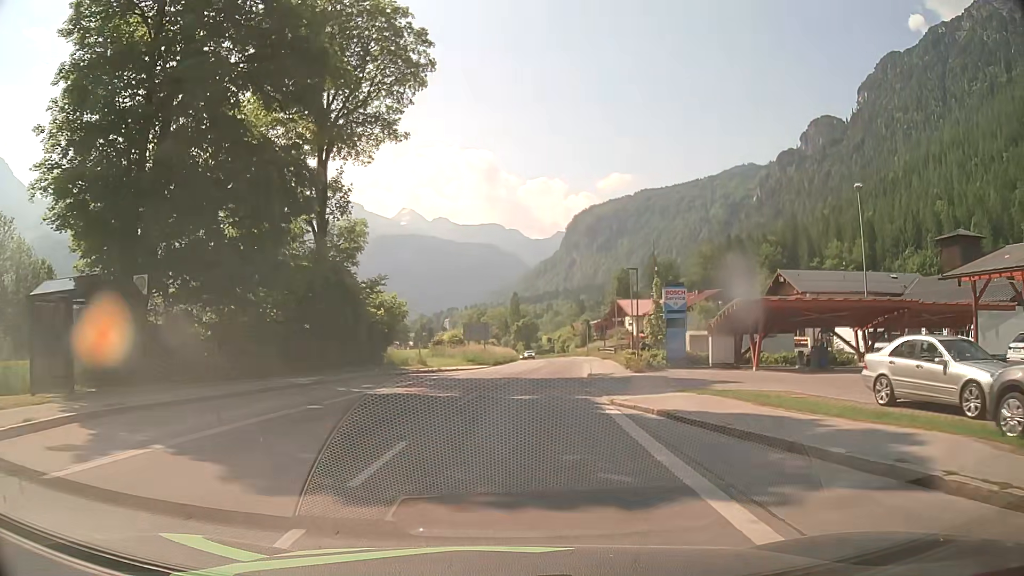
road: tertiary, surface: asphalt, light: Day
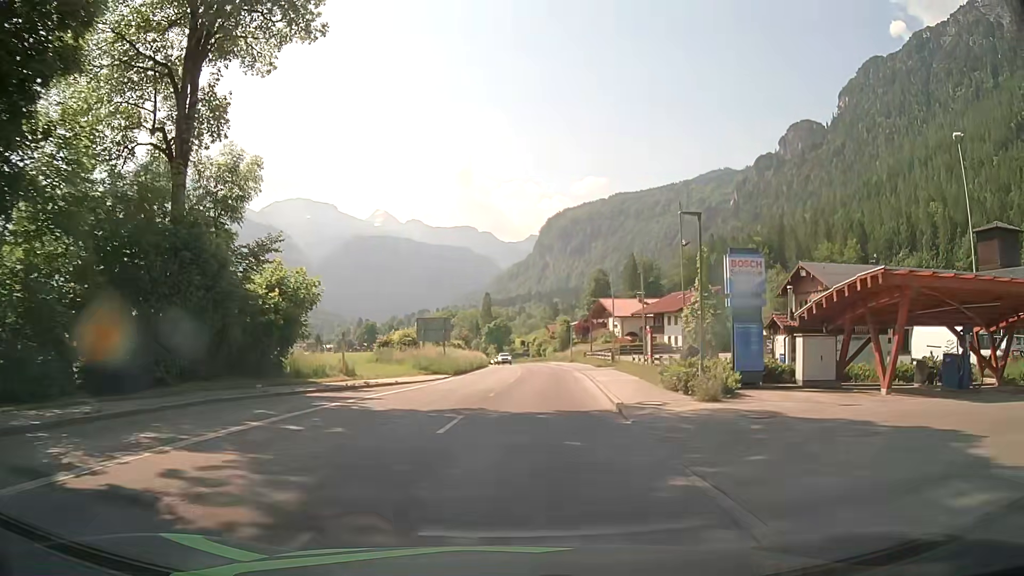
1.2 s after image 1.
(+0.3, +13.7) m; +2°
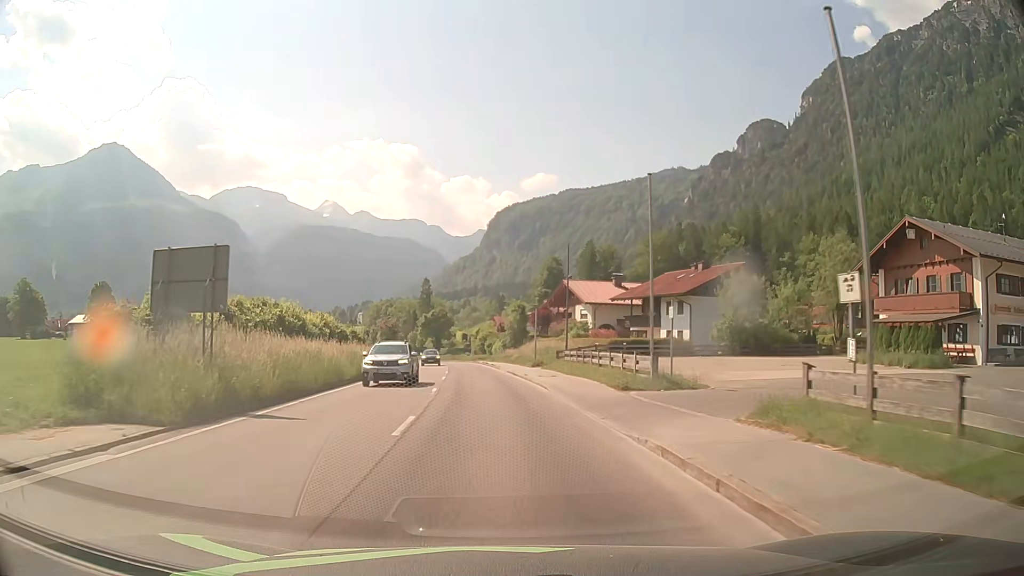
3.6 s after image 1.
(+1.5, +28.4) m; +5°
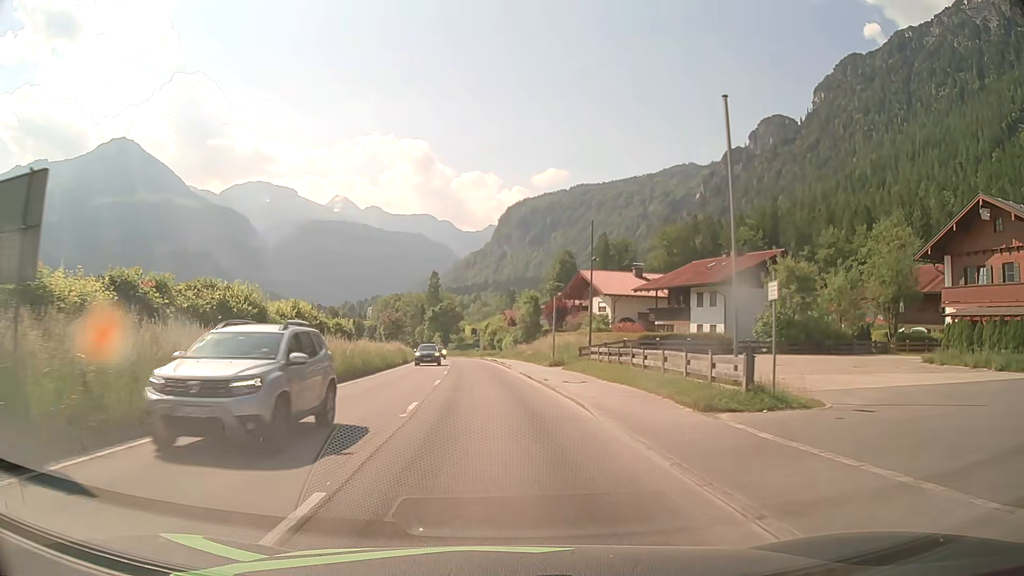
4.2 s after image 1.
(-0.1, +7.3) m; -1°
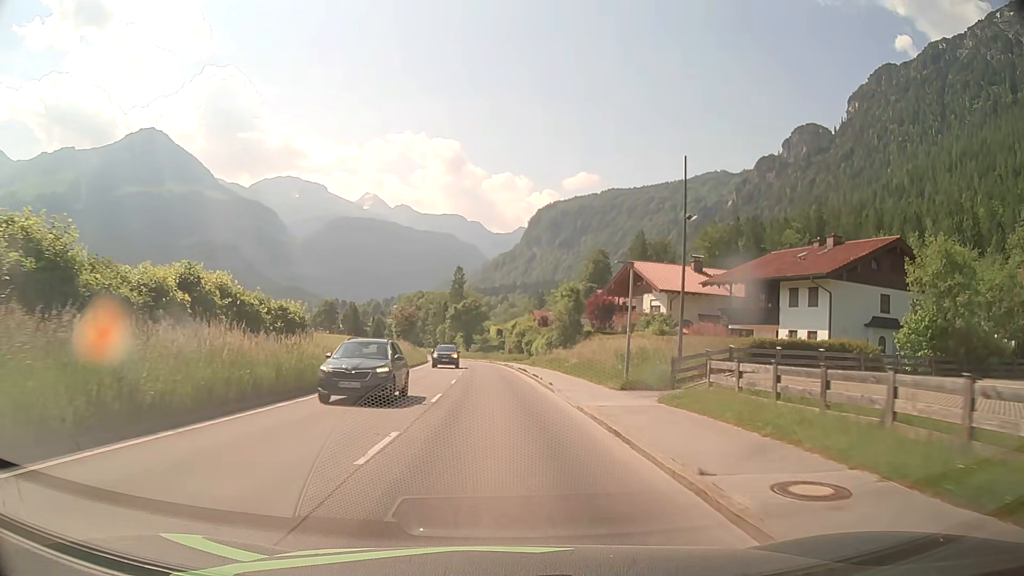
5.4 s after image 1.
(-0.3, +14.9) m; -2°
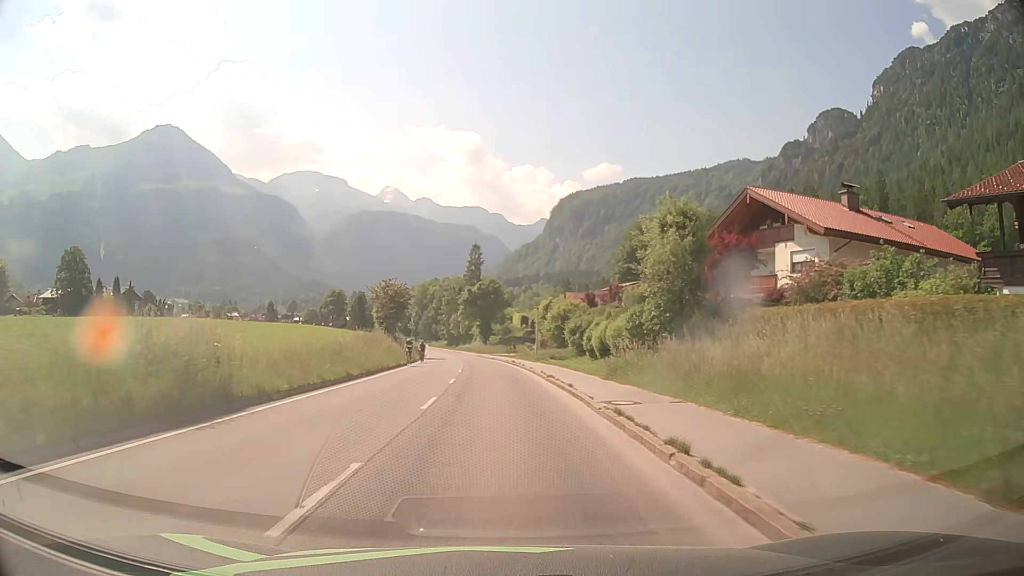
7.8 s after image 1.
(-0.5, +30.4) m; -2°
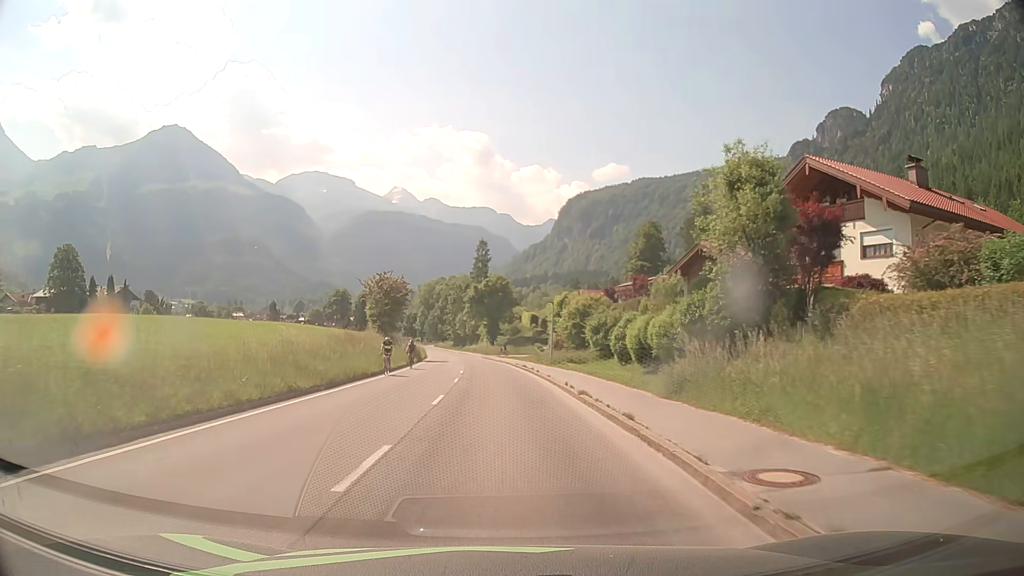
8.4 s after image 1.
(0.0, +7.6) m; -1°
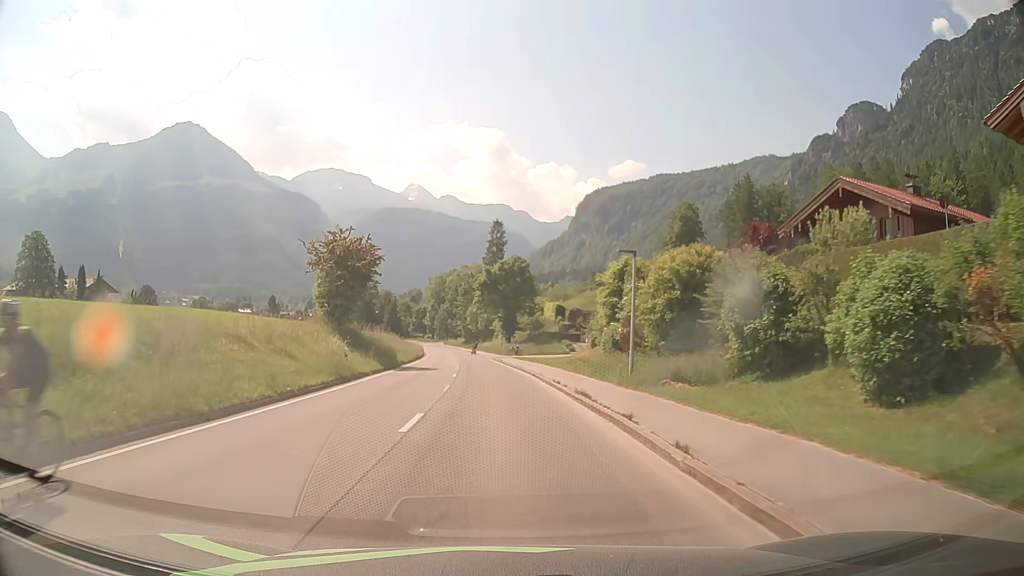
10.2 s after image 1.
(-0.2, +22.8) m; -1°
(0, +10) (0, +20) (-1, +30) (-1, +40) (-2, +50) (-3, +60) (-3, +70) (-4, +80) (-5, +90) (-7, +100) m
